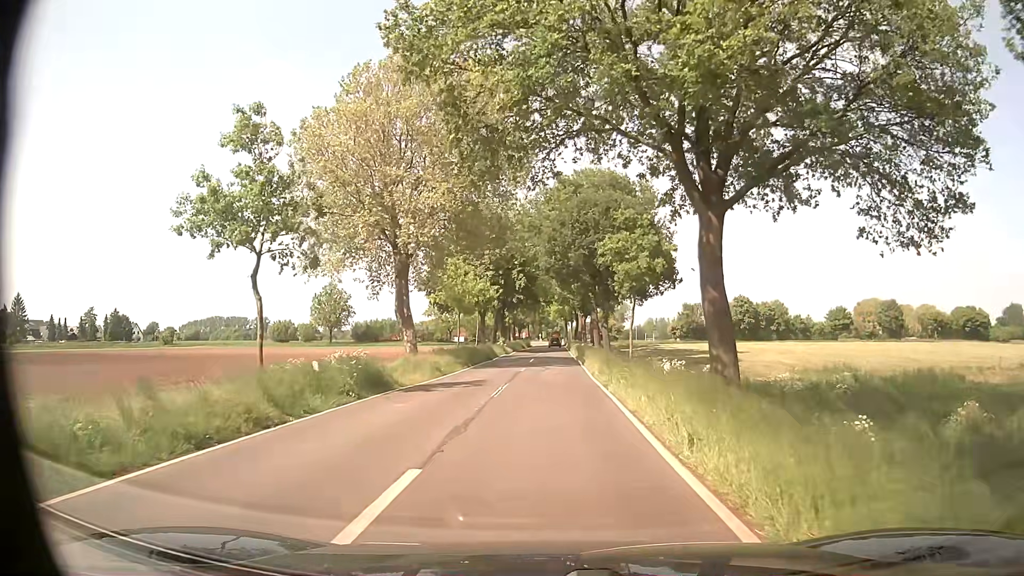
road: tertiary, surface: asphalt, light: Day
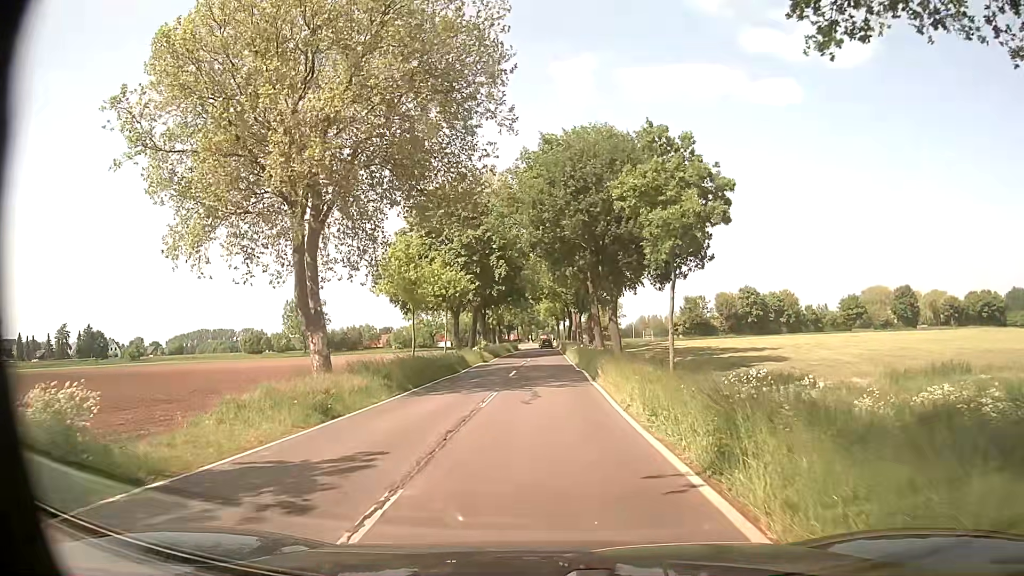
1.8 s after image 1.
(0.0, +13.5) m; 0°
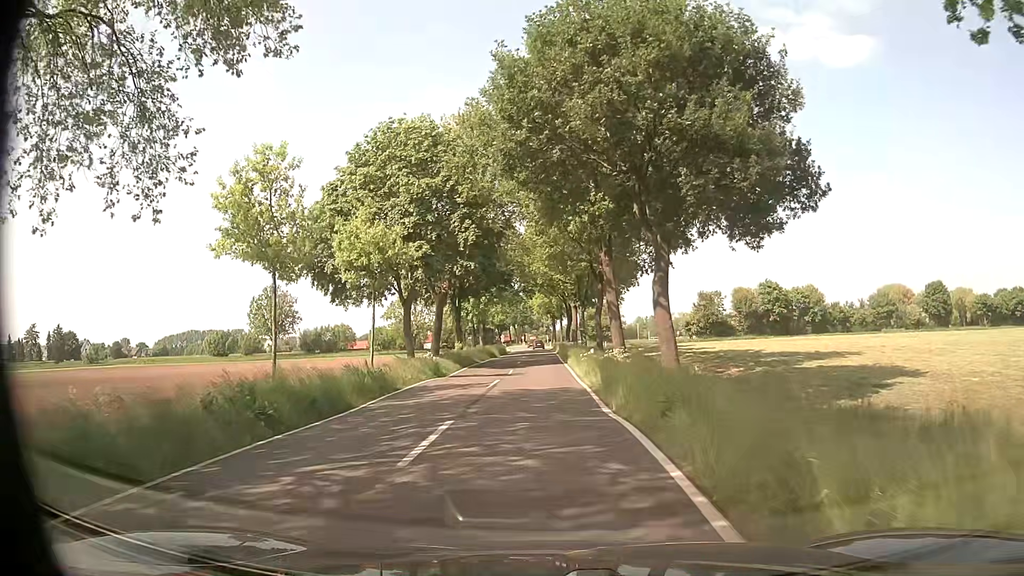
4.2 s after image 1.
(+0.3, +17.9) m; 0°
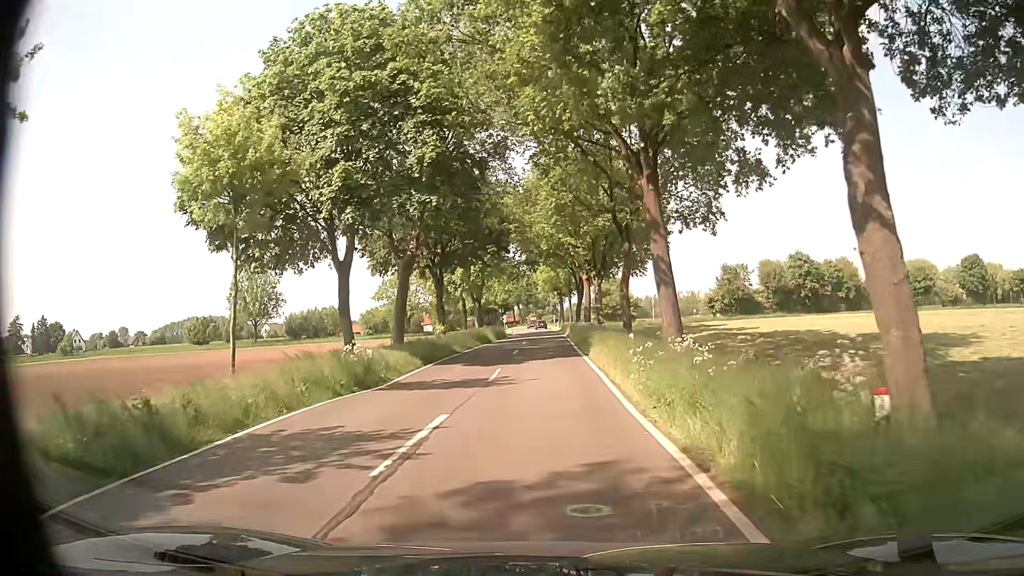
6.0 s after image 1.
(+0.1, +13.4) m; +1°
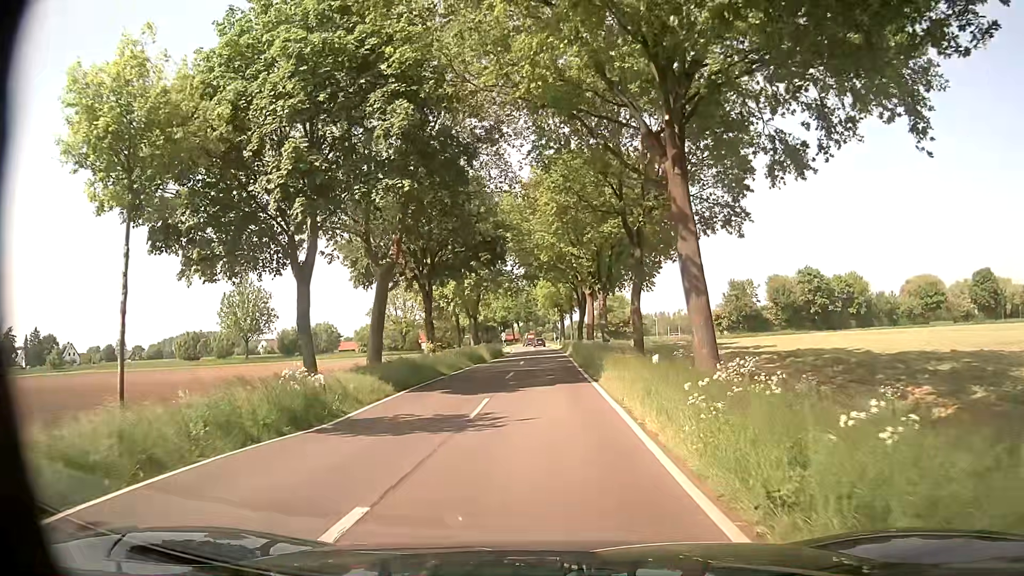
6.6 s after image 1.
(-0.1, +4.5) m; -2°
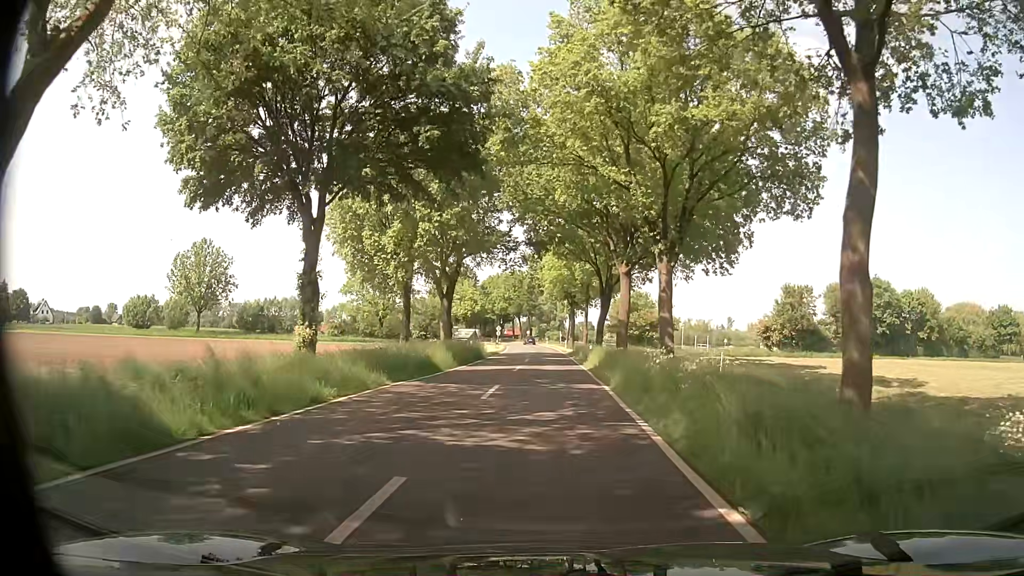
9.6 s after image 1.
(+0.1, +22.4) m; +1°
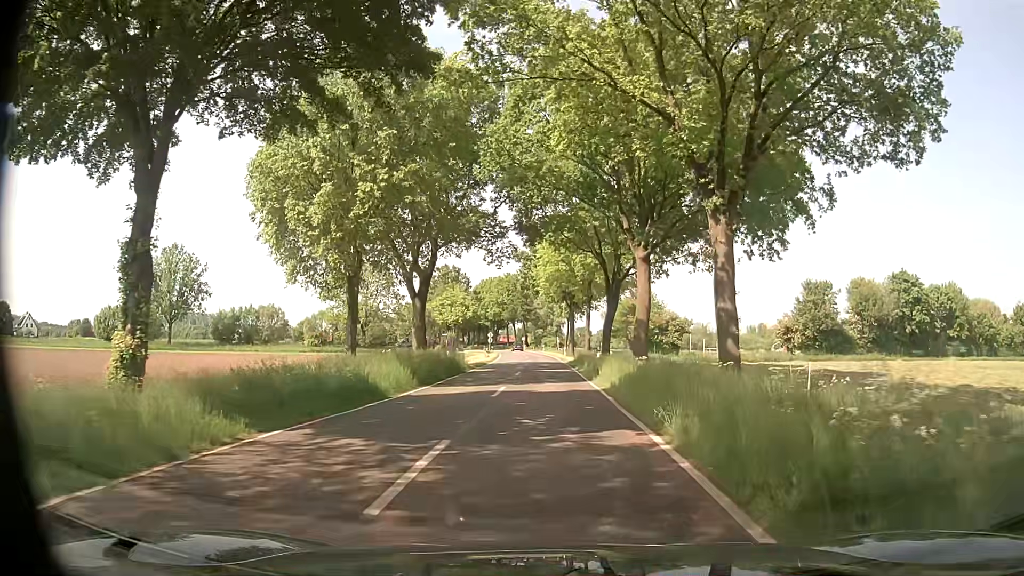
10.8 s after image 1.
(-0.1, +8.9) m; 0°
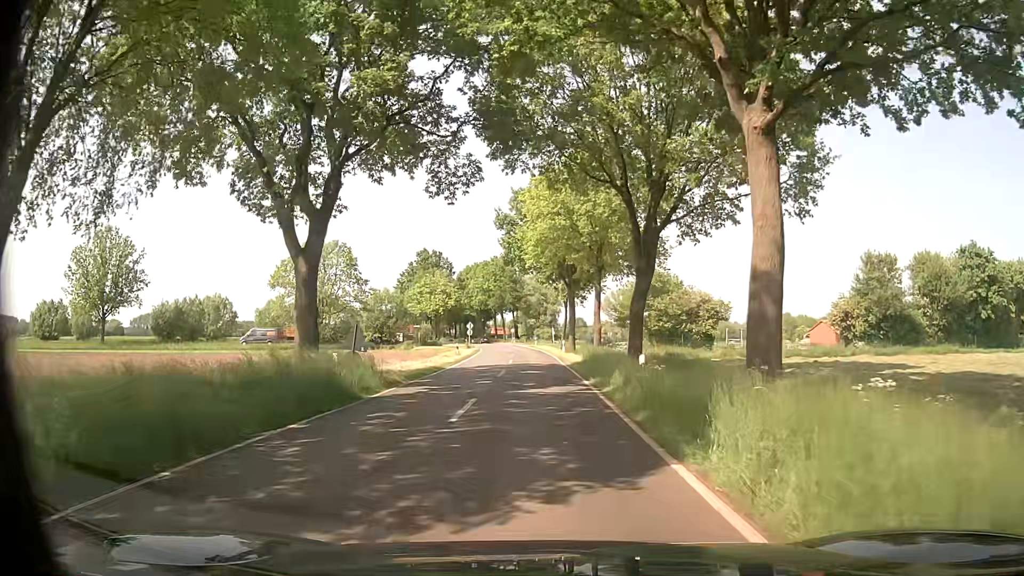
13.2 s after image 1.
(+0.1, +17.8) m; 0°
(0, +10) (0, +20) (0, +30) (-1, +40) (-1, +50) (-2, +60) (-3, +70) (-4, +80) (-5, +90) (-6, +100) m
